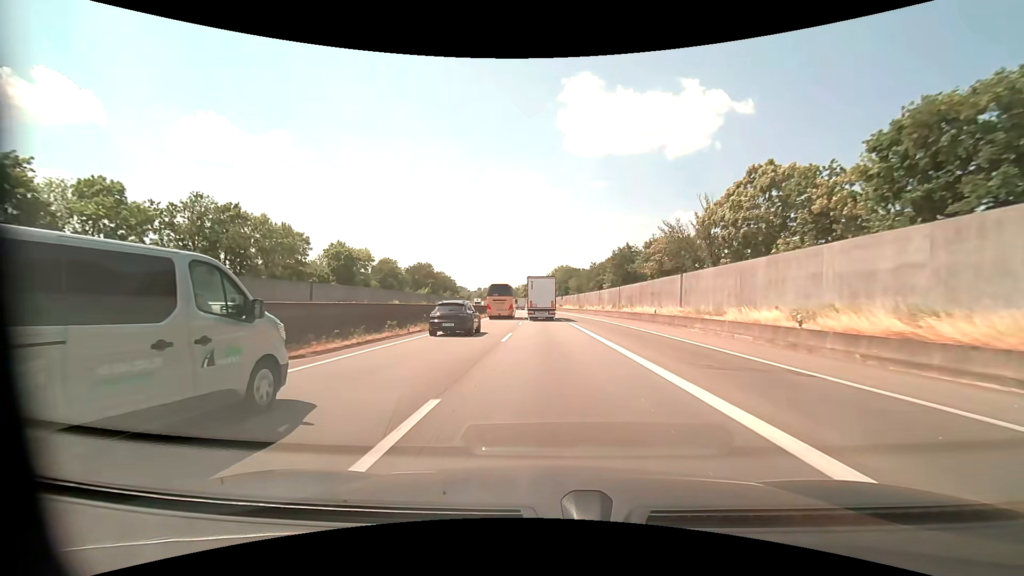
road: motorway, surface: asphalt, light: Day
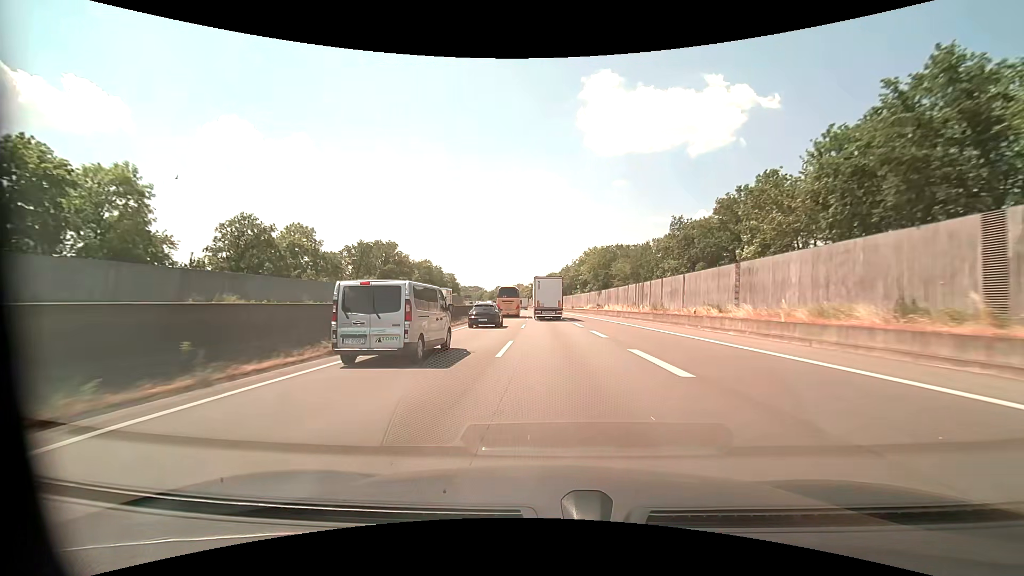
(-1.2, +59.8) m; -2°
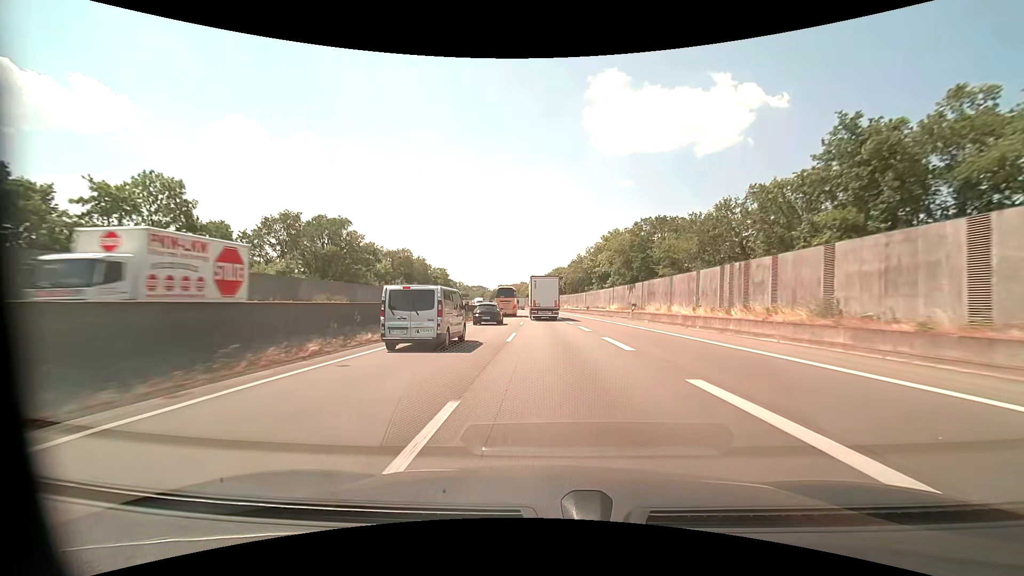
(-0.2, +30.4) m; -1°
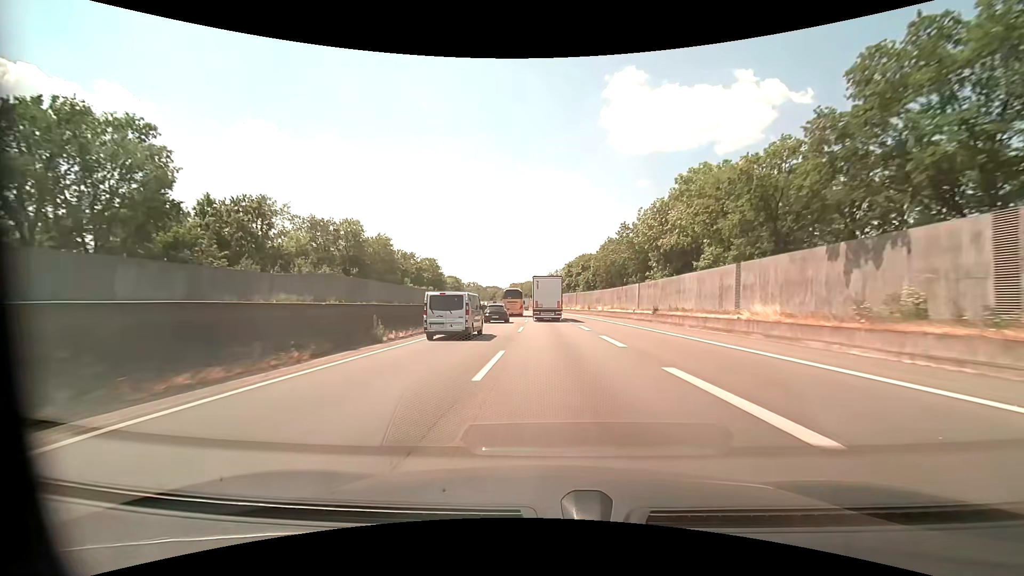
(-0.7, +45.8) m; -2°
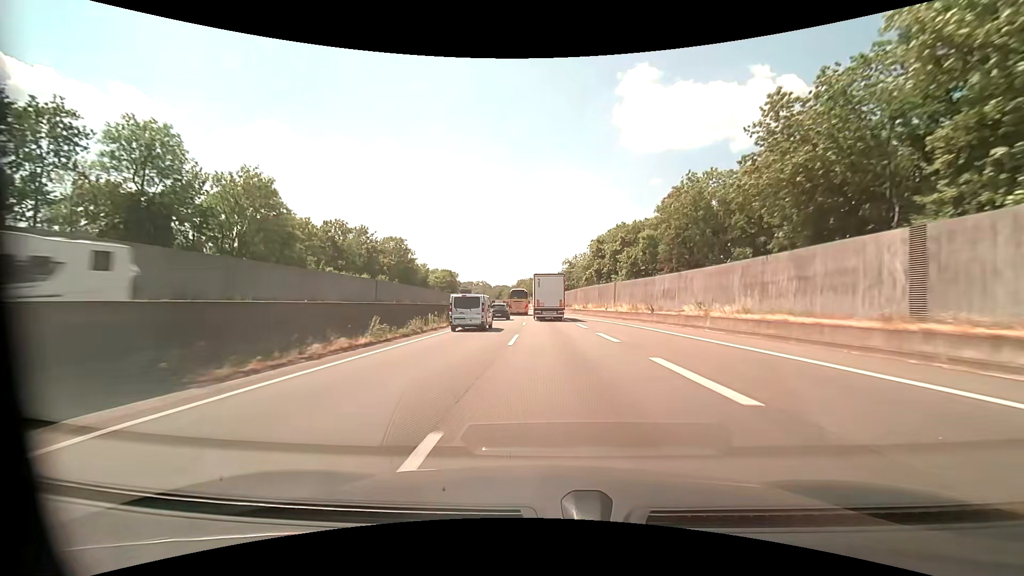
(-0.5, +45.8) m; -1°
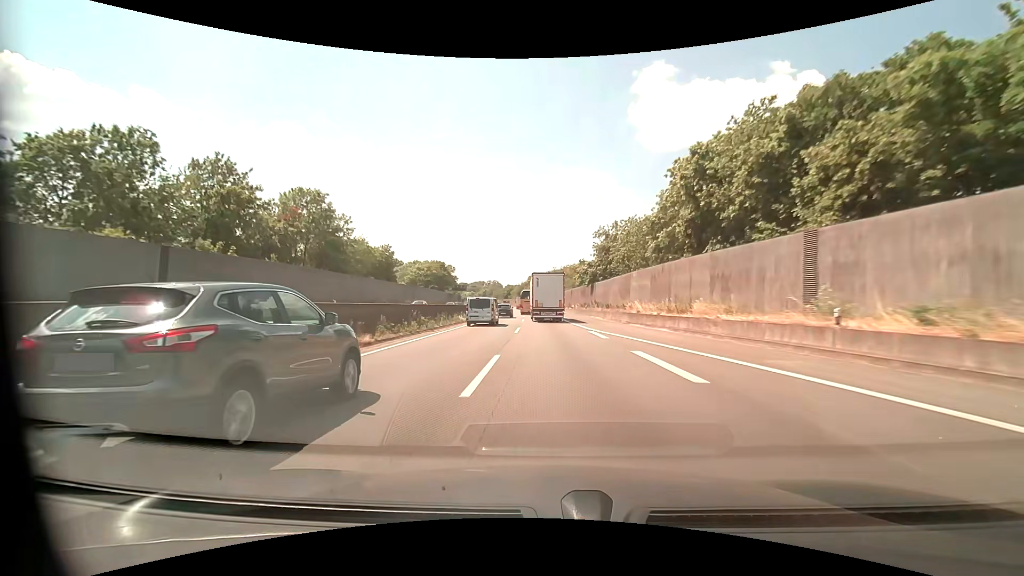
(-0.6, +45.6) m; -2°
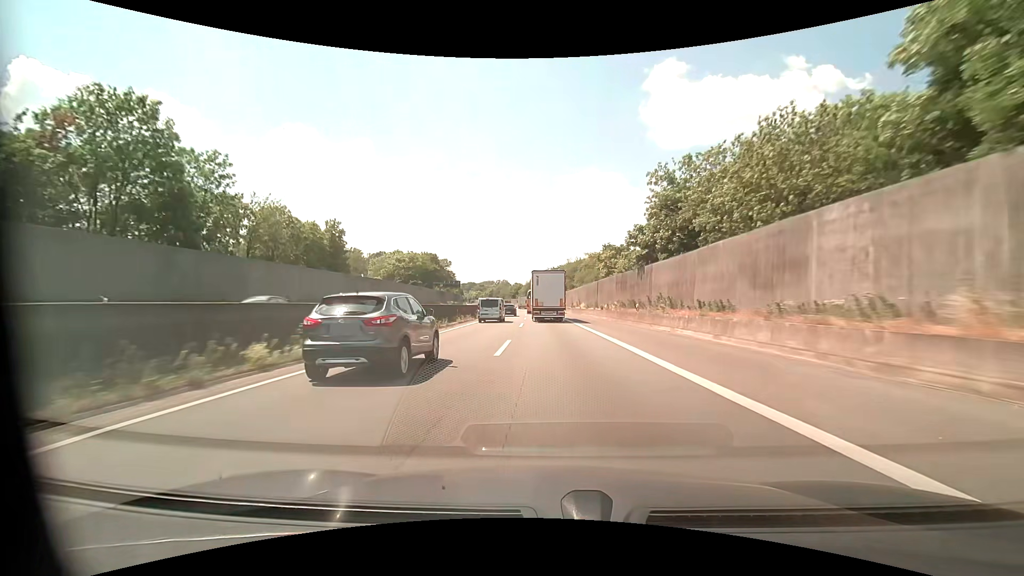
(-0.3, +30.1) m; -1°
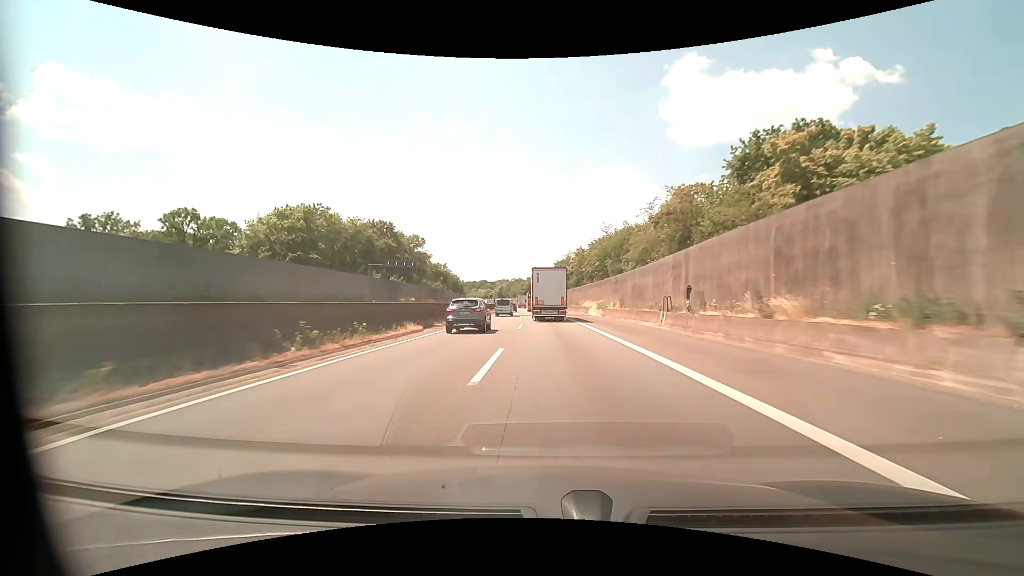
(-1.1, +58.5) m; -2°
(0, +10) (0, +20) (0, +30) (-1, +40) (-1, +50) (-1, +60) (-1, +70) (-2, +80) (-2, +90) (-3, +100) m
